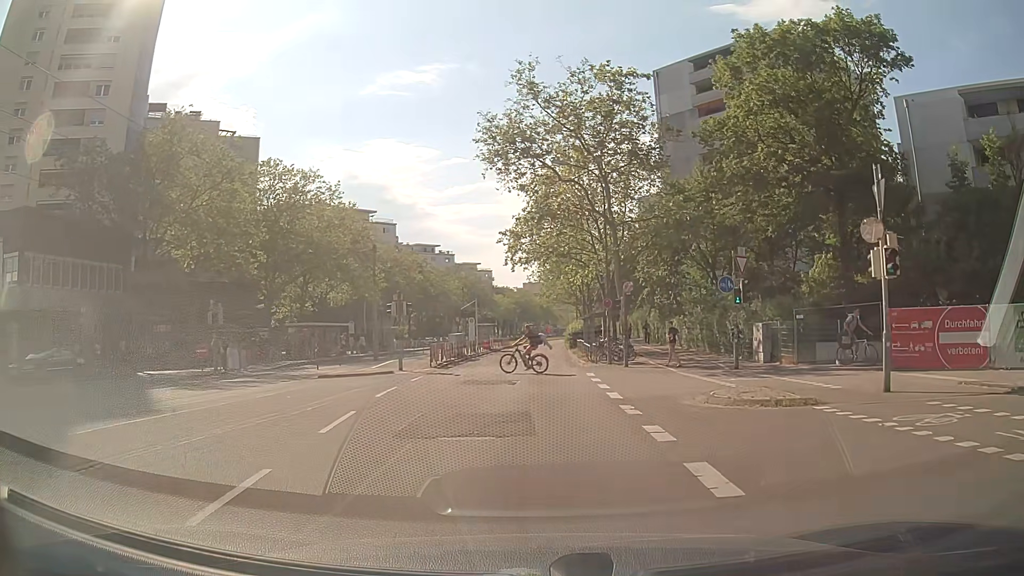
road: tertiary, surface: asphalt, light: Day
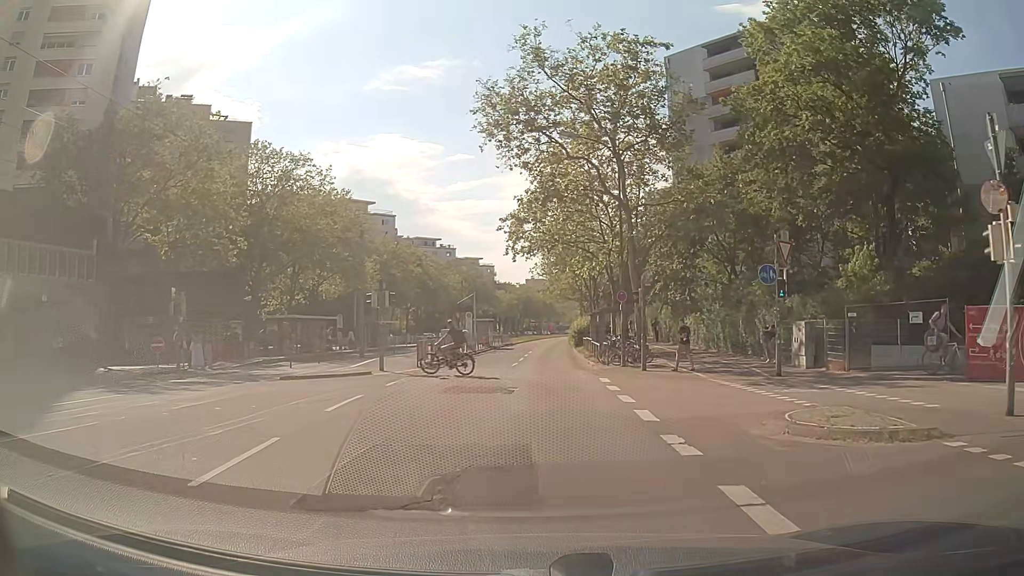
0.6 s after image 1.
(-0.1, +4.2) m; -1°
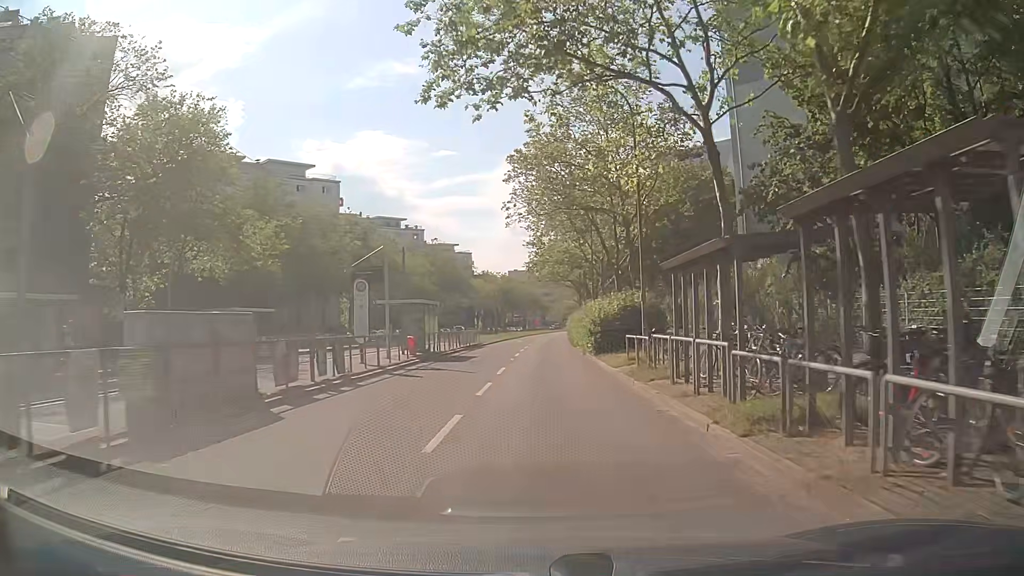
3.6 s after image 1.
(+0.7, +28.4) m; +2°
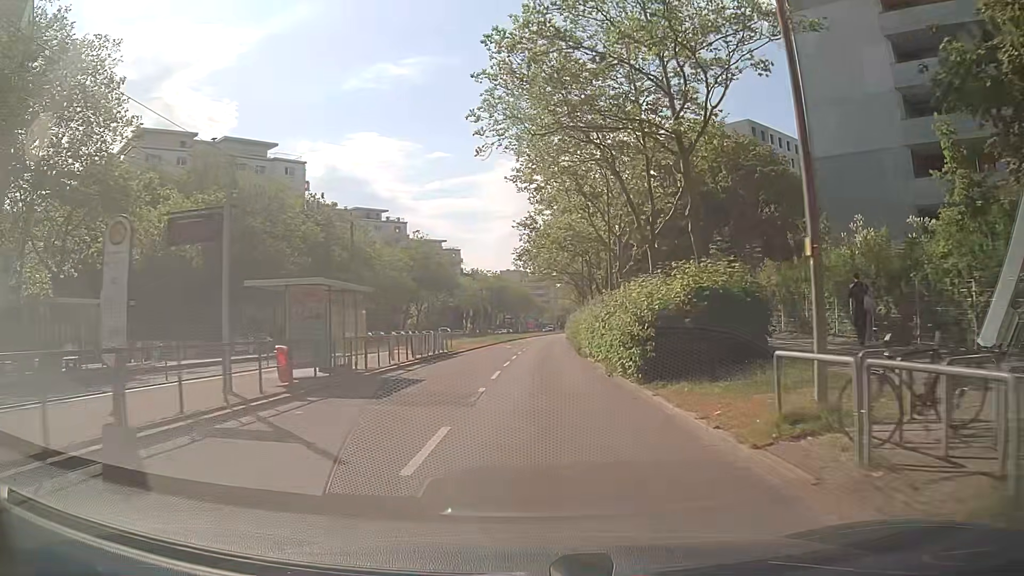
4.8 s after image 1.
(0.0, +13.4) m; 0°
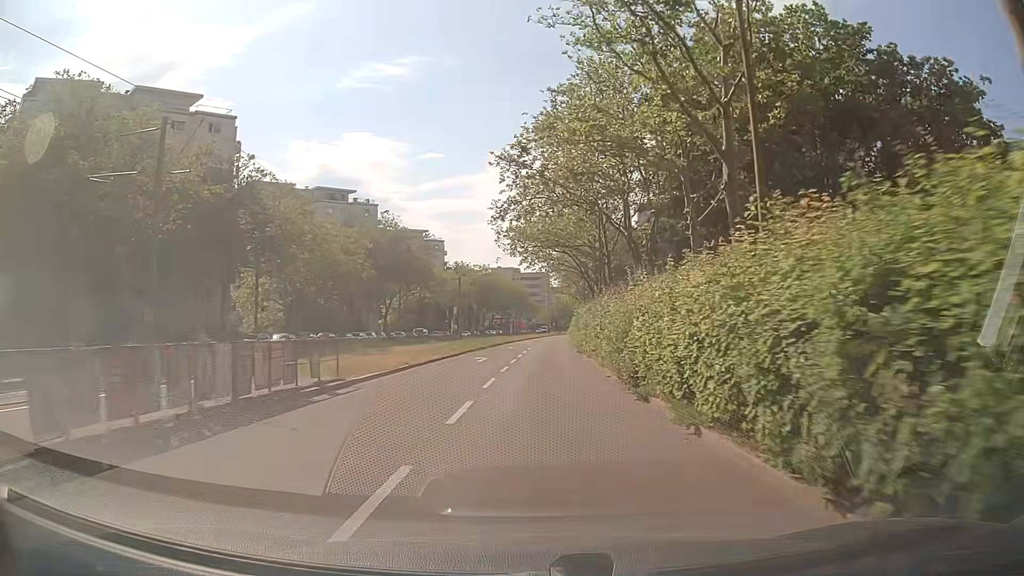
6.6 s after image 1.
(+0.1, +21.0) m; +1°
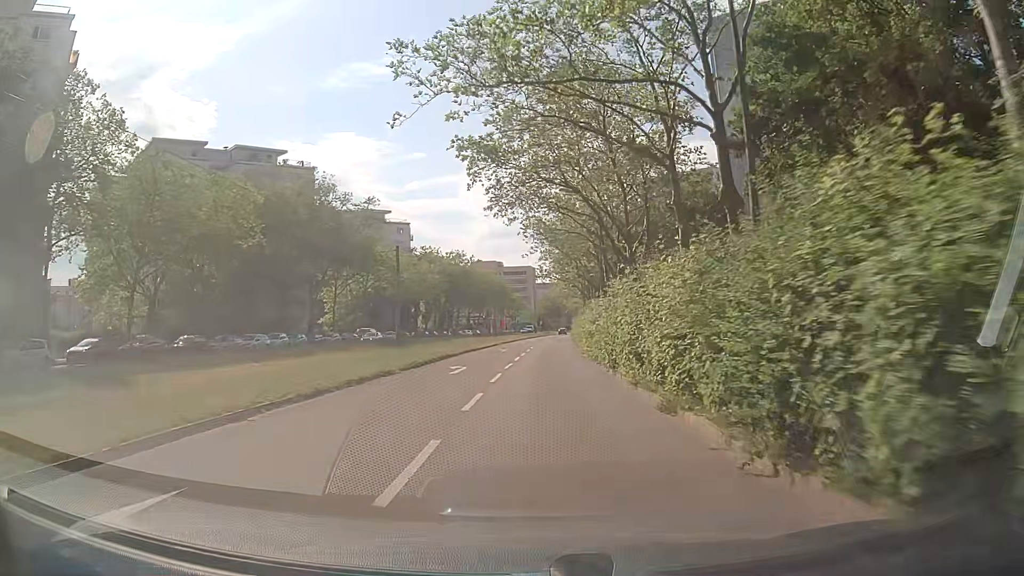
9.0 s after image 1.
(+0.3, +28.4) m; +1°
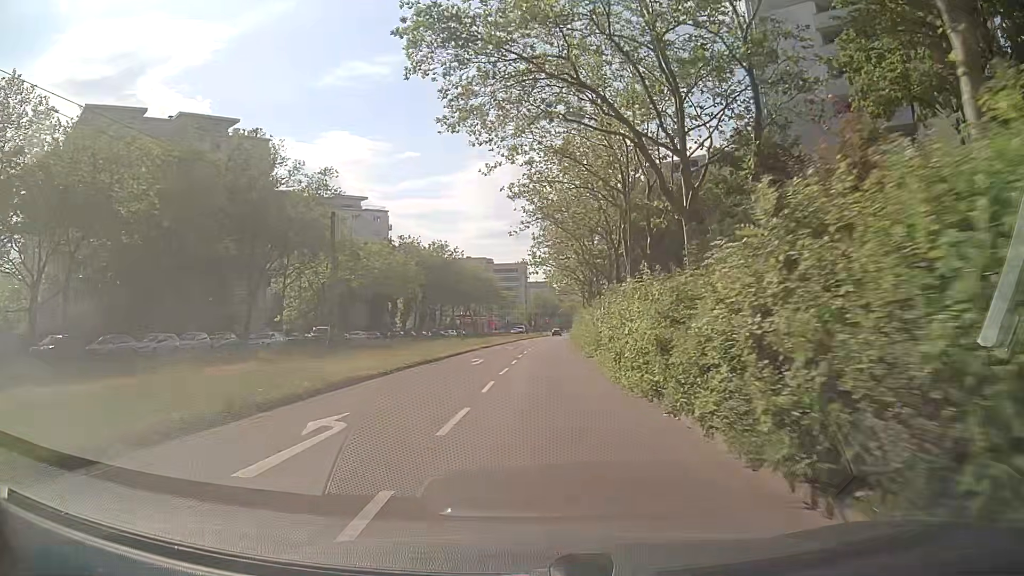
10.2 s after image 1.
(0.0, +14.5) m; +1°
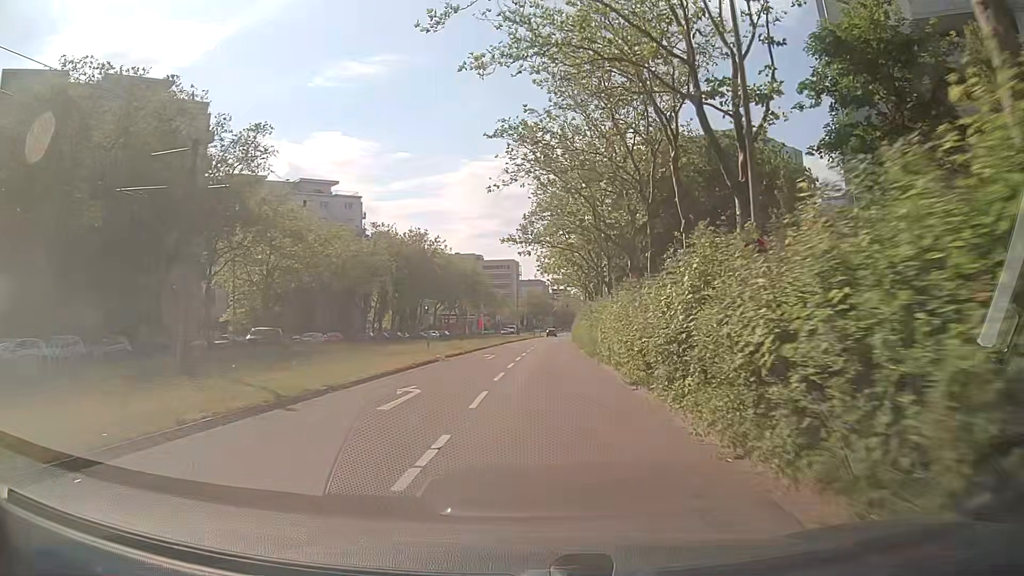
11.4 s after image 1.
(0.0, +14.8) m; 0°
(0, +10) (0, +20) (0, +30) (+1, +40) (+1, +50) (+2, +60) (+2, +70) (+3, +80) (+4, +90) (+4, +100) m
